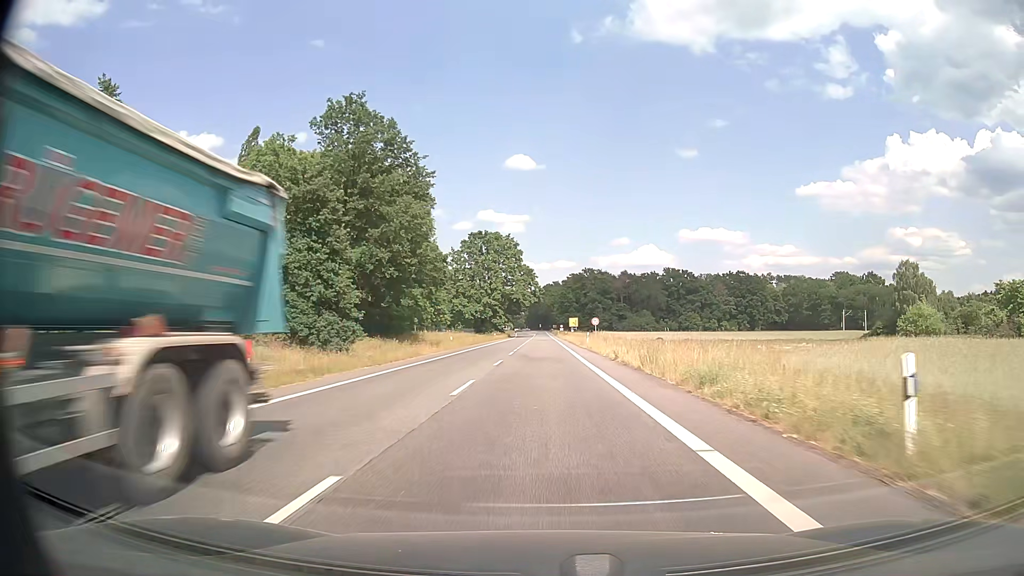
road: secondary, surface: asphalt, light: Day
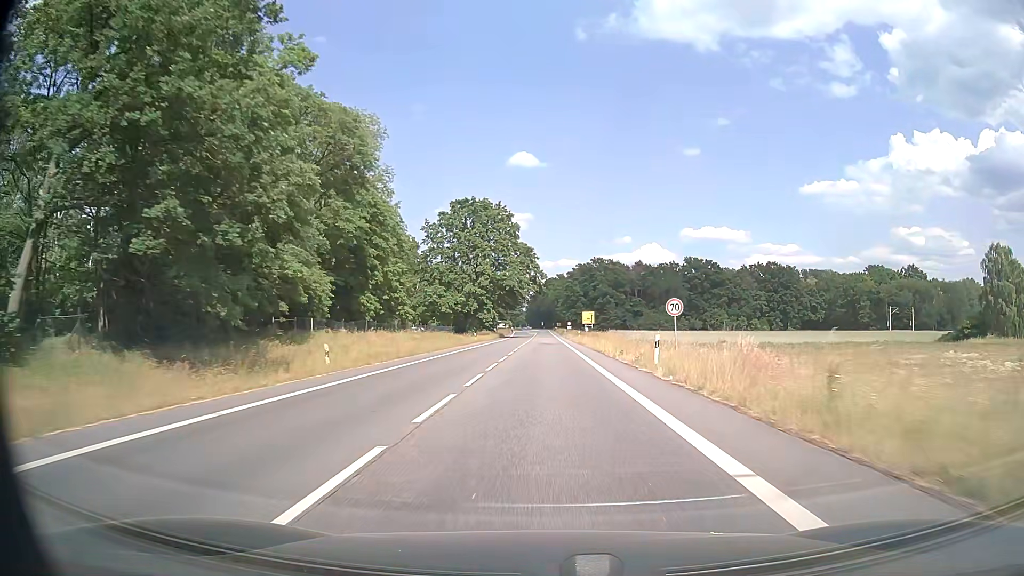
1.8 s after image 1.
(-0.1, +33.9) m; 0°
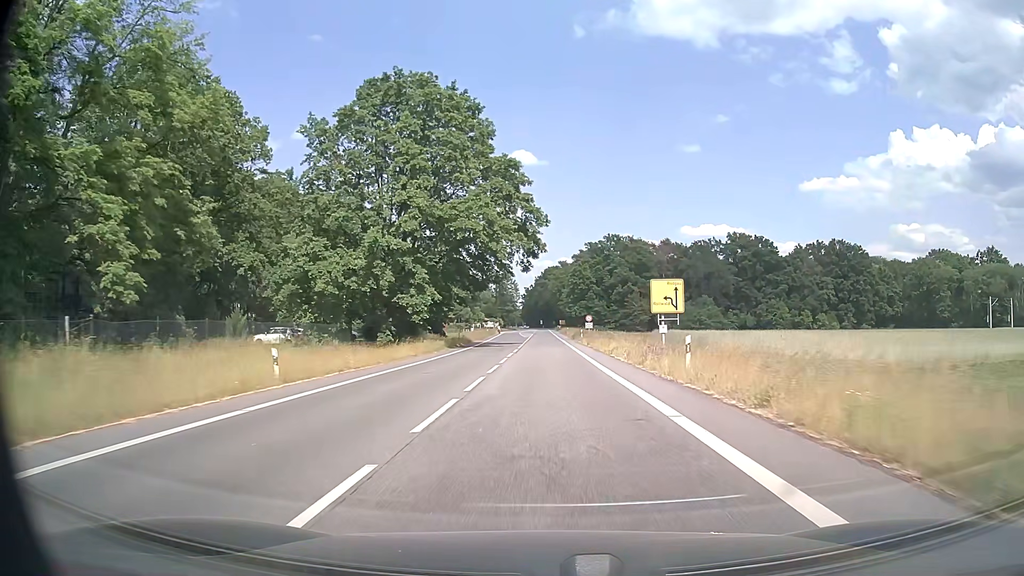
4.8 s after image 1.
(0.0, +55.1) m; 0°
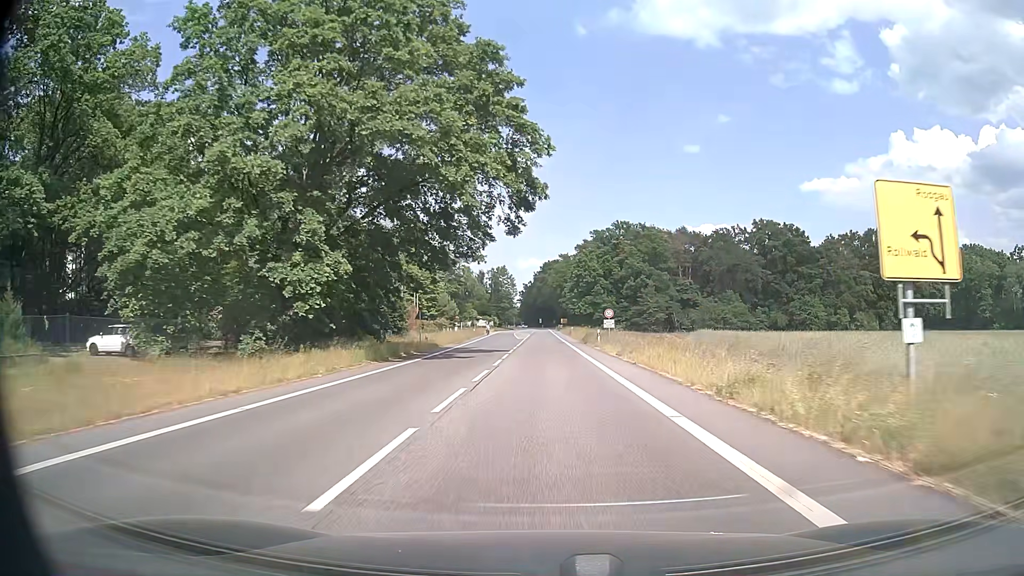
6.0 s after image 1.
(0.0, +21.6) m; 0°
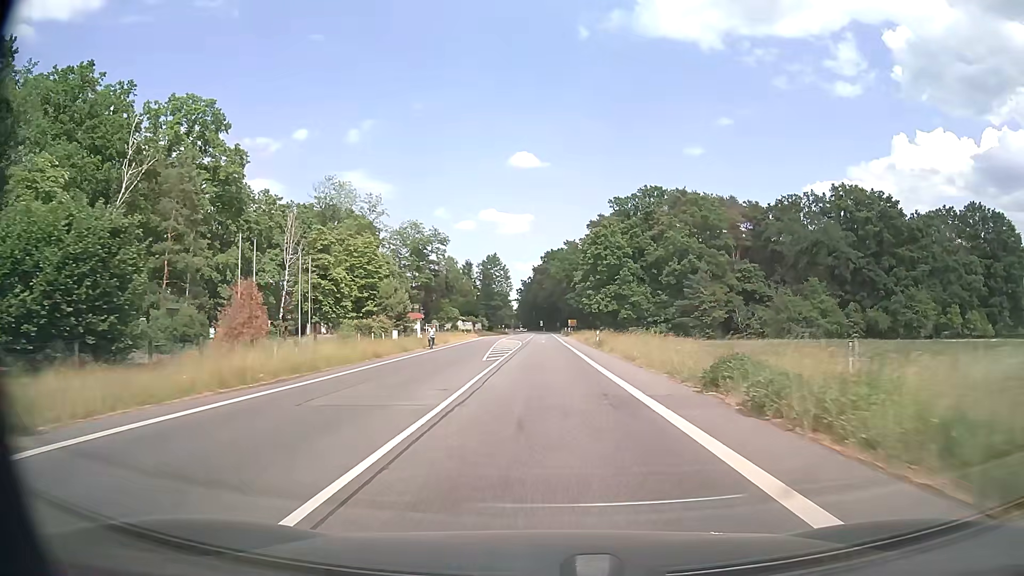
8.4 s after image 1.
(-0.1, +42.5) m; 0°
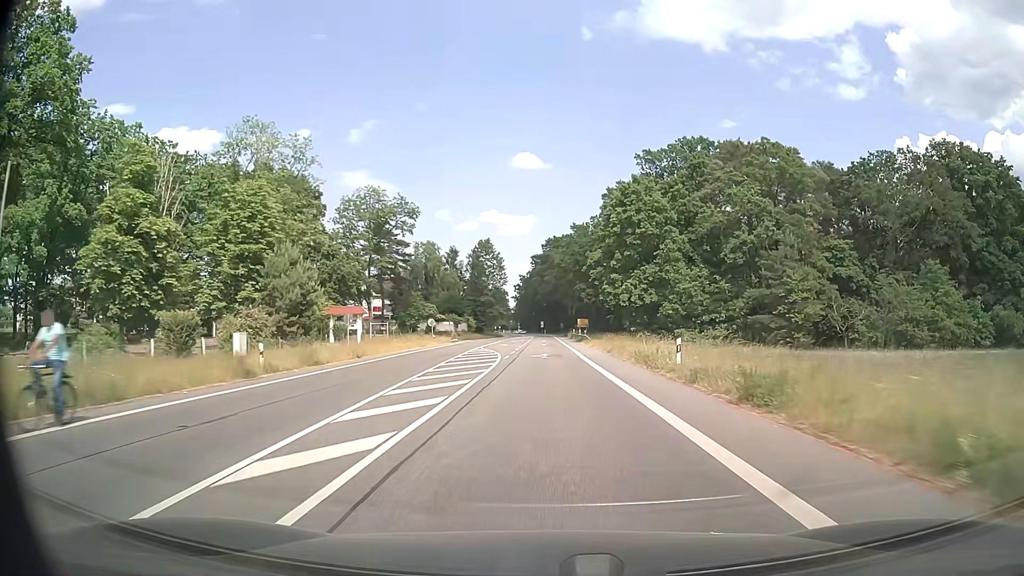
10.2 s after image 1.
(+0.1, +31.3) m; 0°
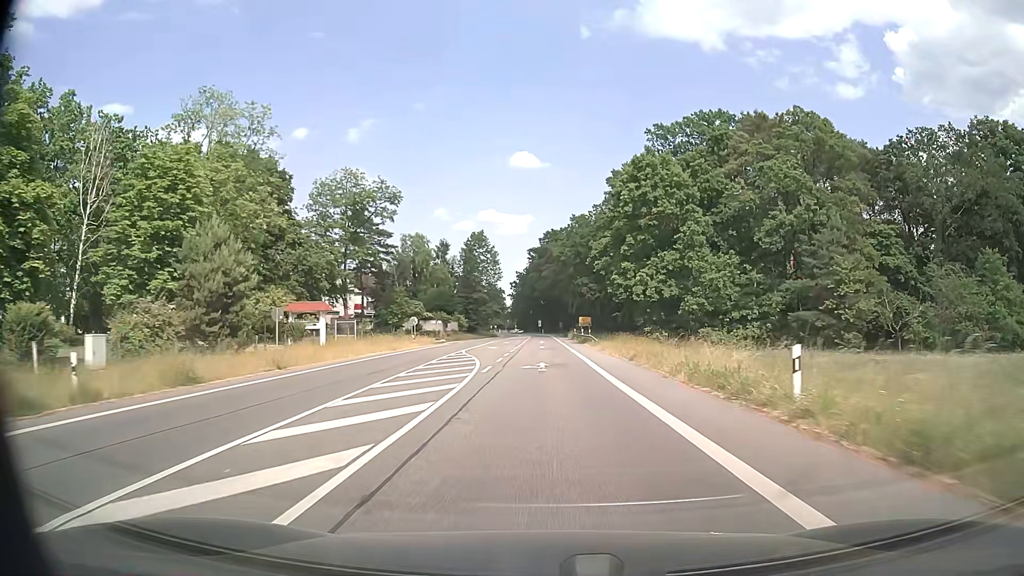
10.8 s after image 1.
(0.0, +10.4) m; 0°
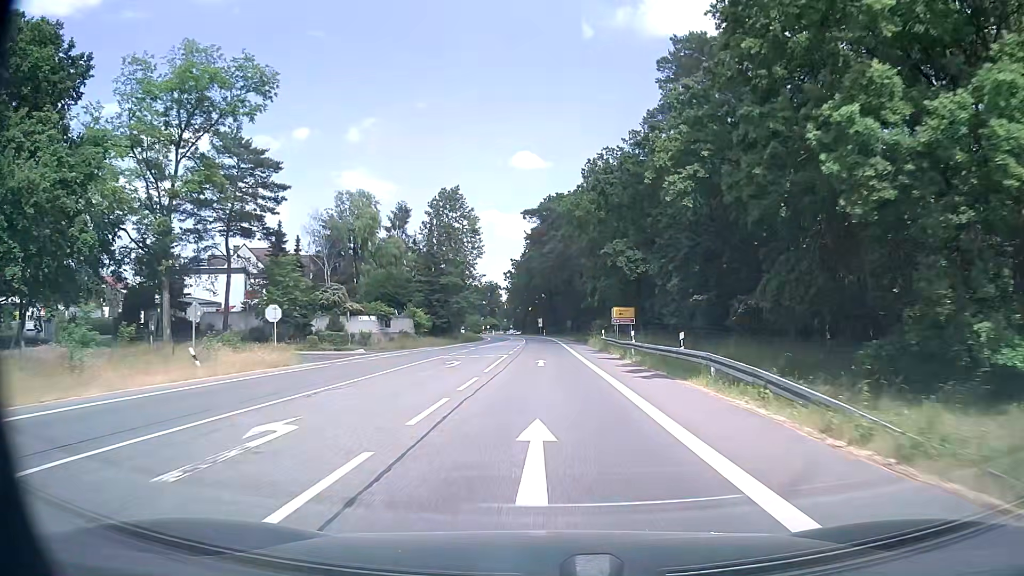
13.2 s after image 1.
(0.0, +41.1) m; 0°
(0, +10) (0, +20) (0, +30) (0, +40) (0, +50) (0, +60) (0, +70) (-1, +80) (-1, +90) (-1, +100) m
